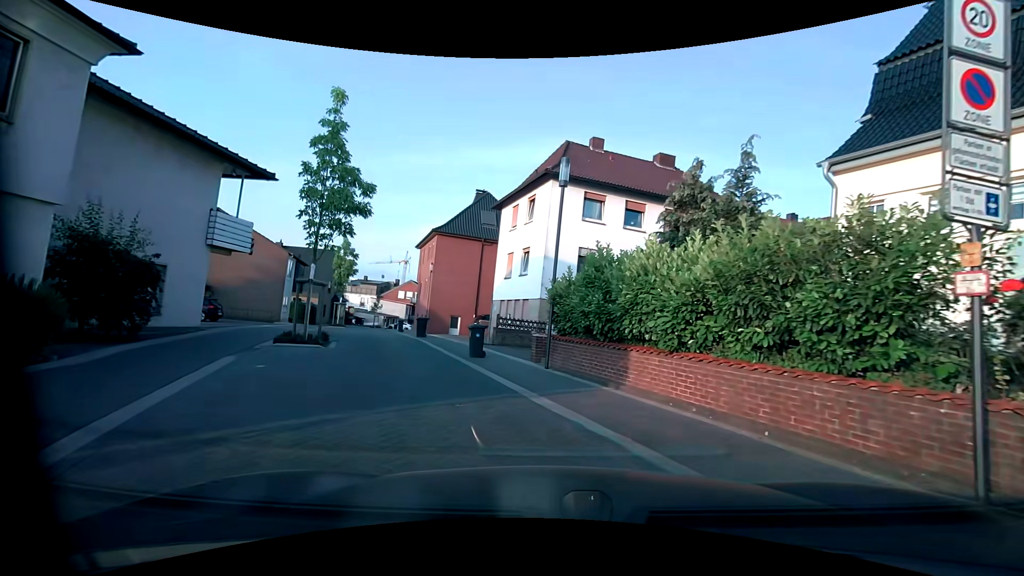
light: Day
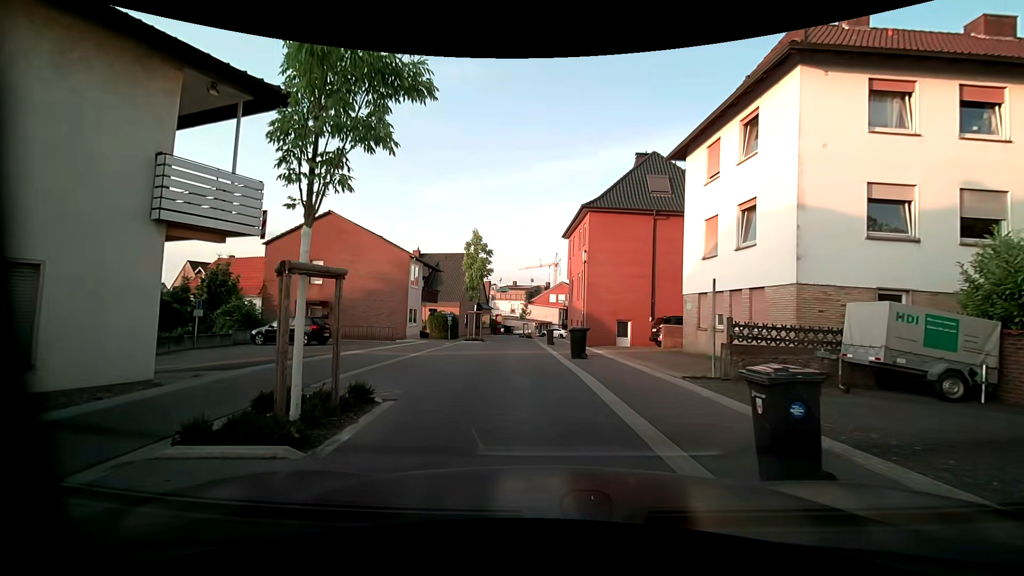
(-1.8, +10.2) m; -17°
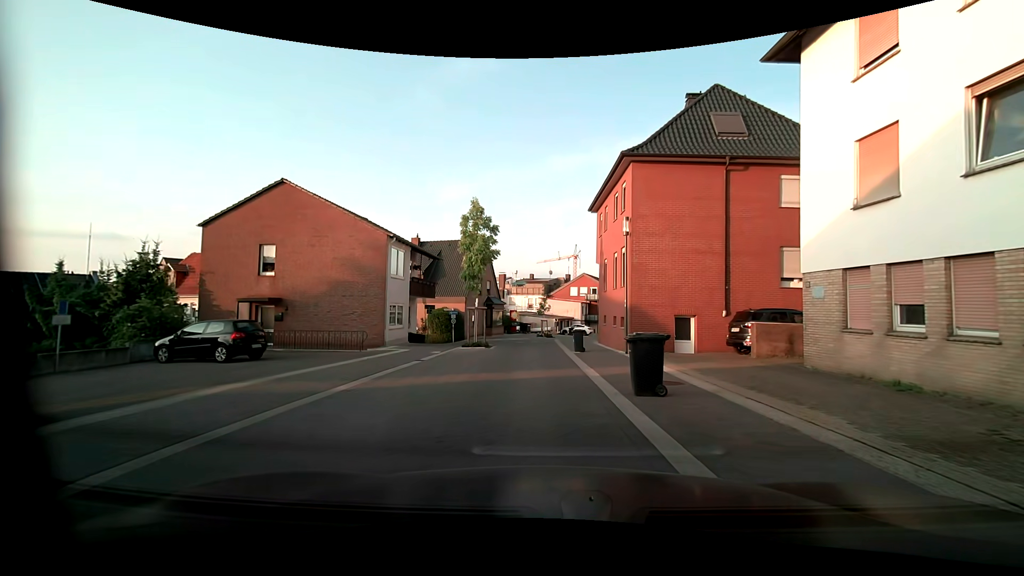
(-0.2, +8.3) m; -3°
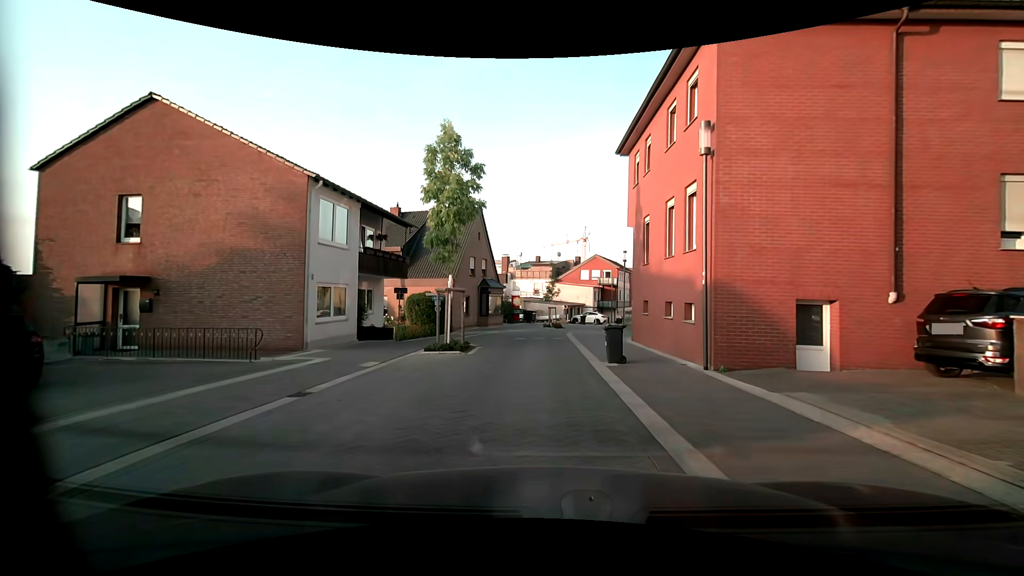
(-0.1, +8.8) m; 0°
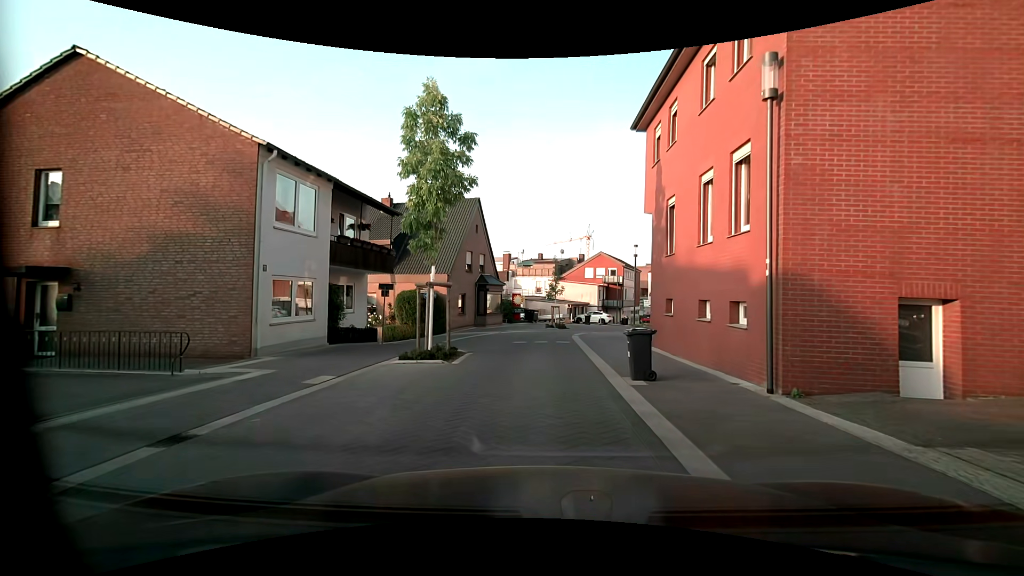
(0.0, +2.9) m; -1°
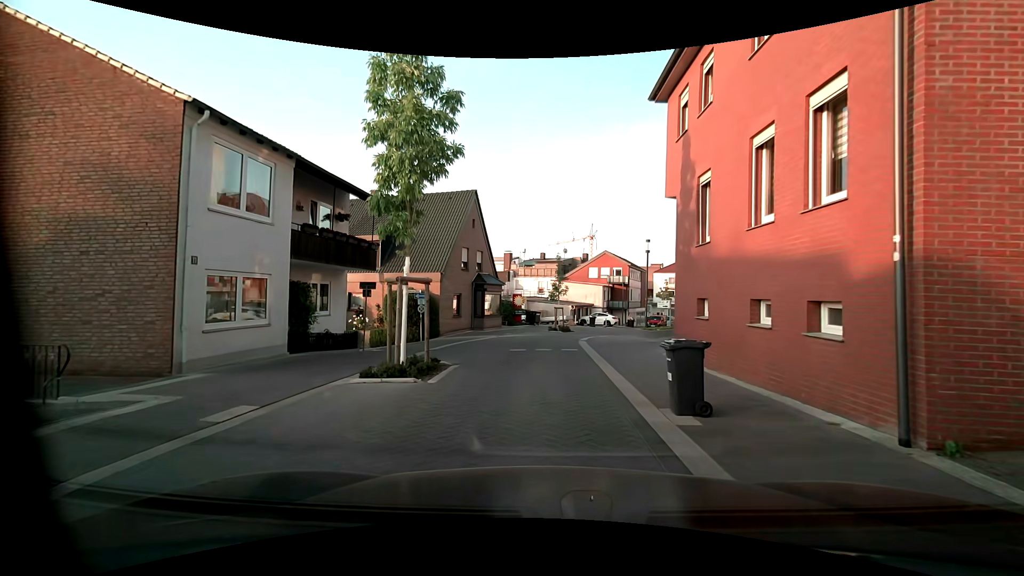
(0.0, +2.7) m; -1°
